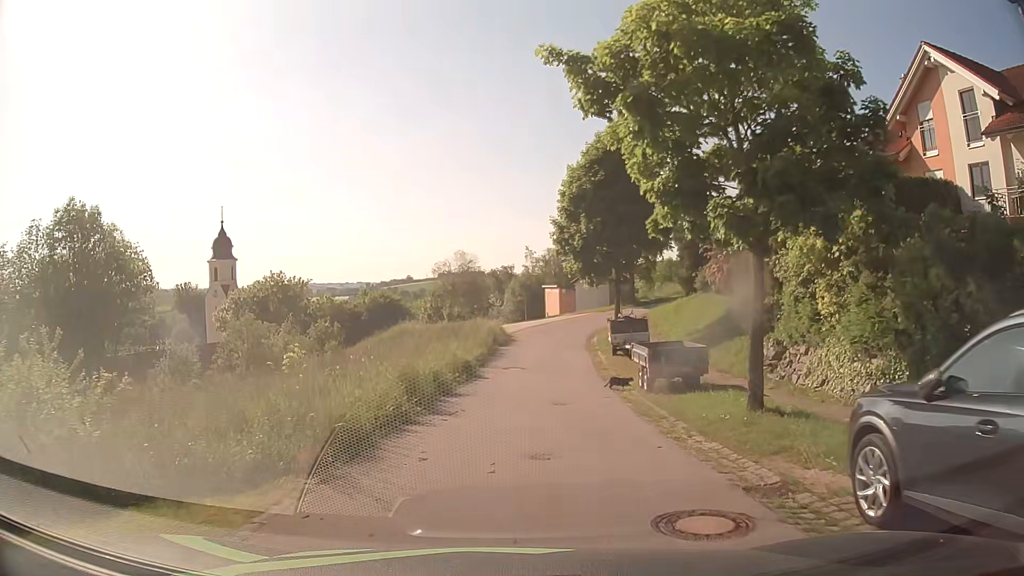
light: Day
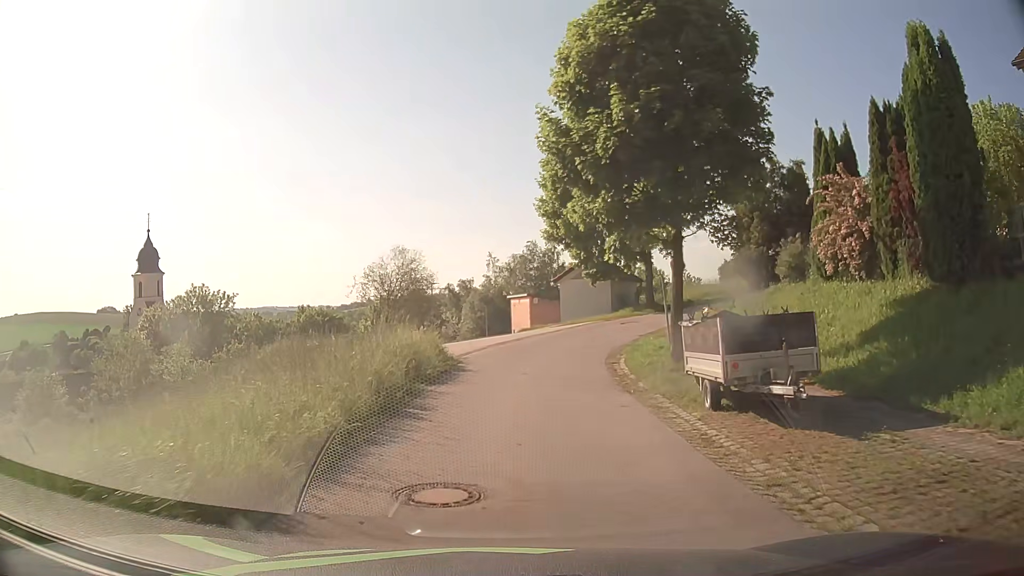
(+0.4, +16.5) m; +3°
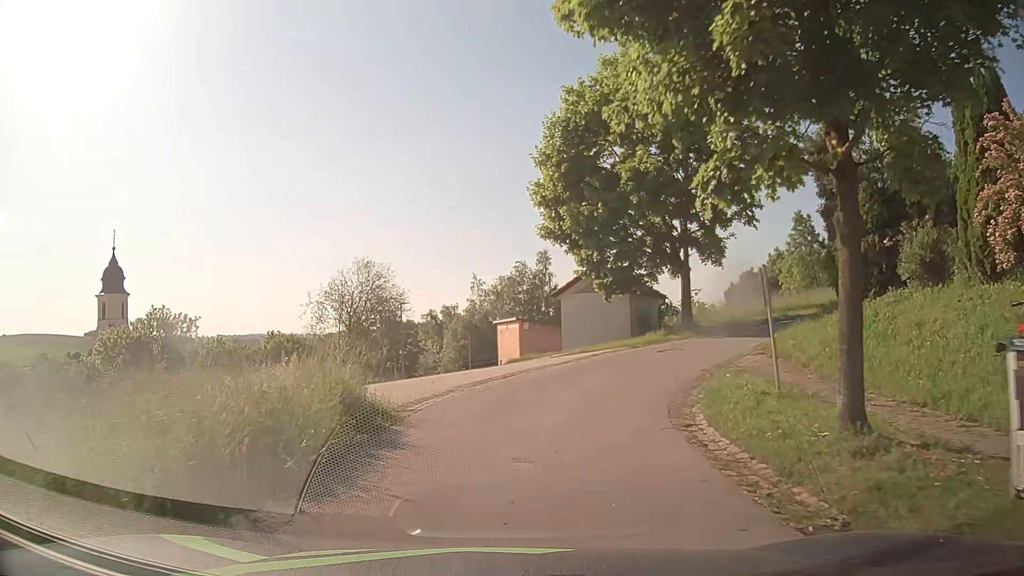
(+0.1, +8.5) m; +2°
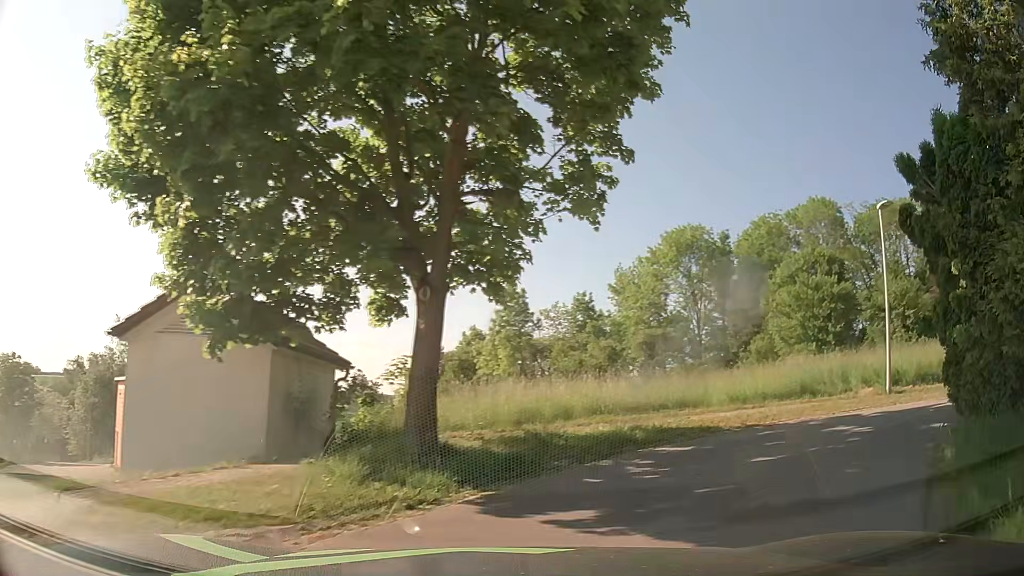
(+1.8, +14.4) m; +27°
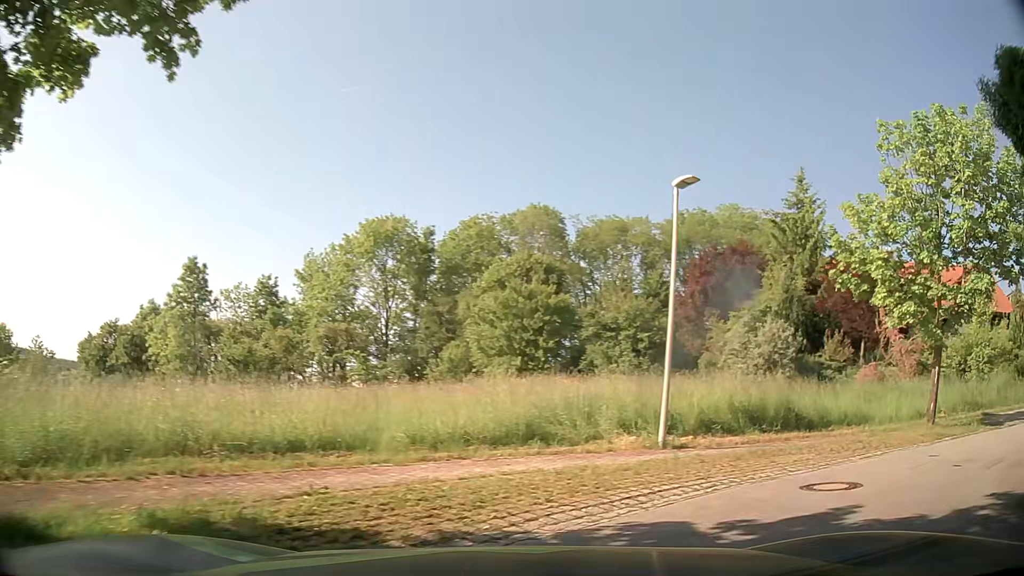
(+1.2, +6.1) m; +24°
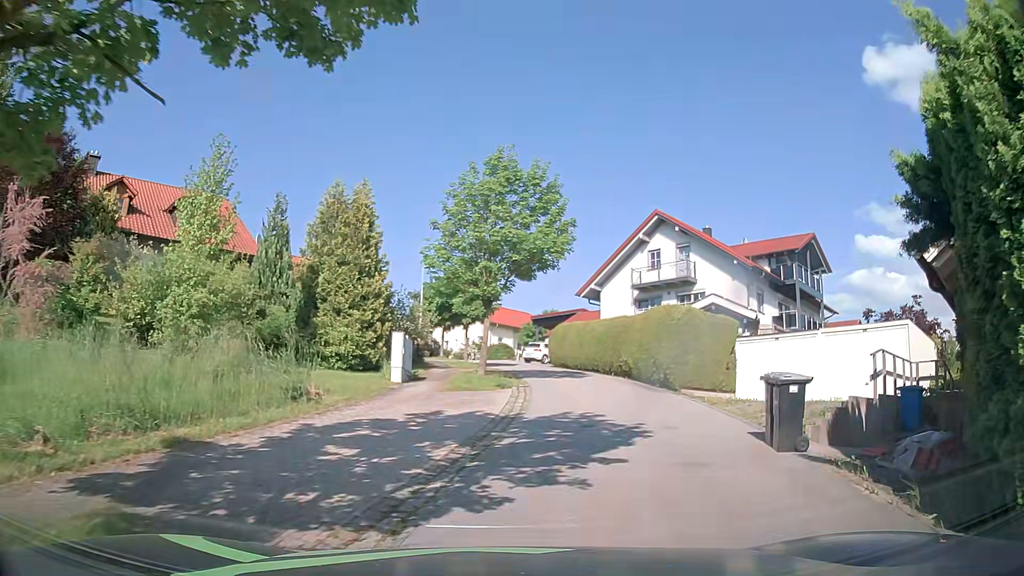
(+8.8, +10.8) m; +71°
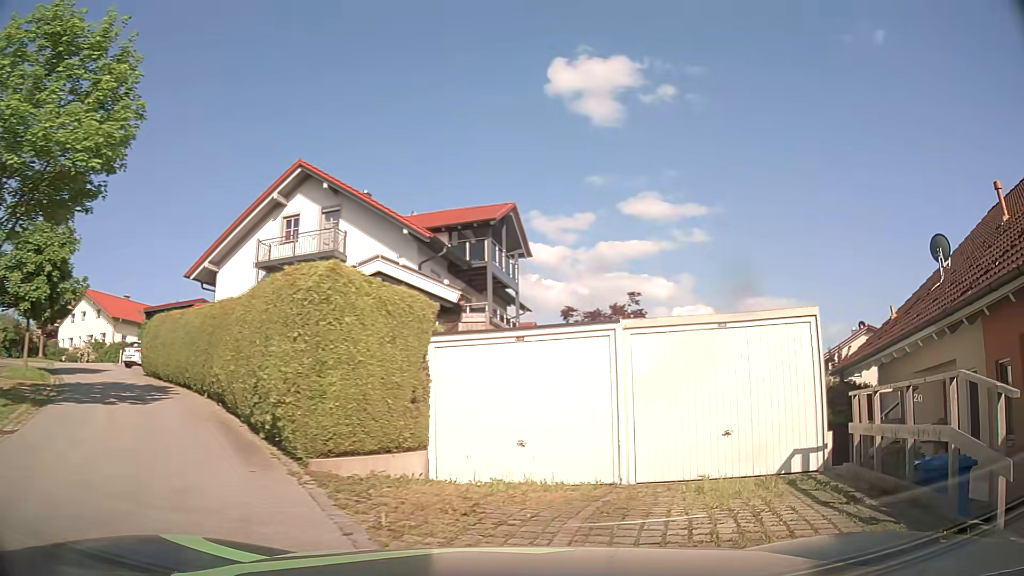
(+2.2, +11.0) m; +31°
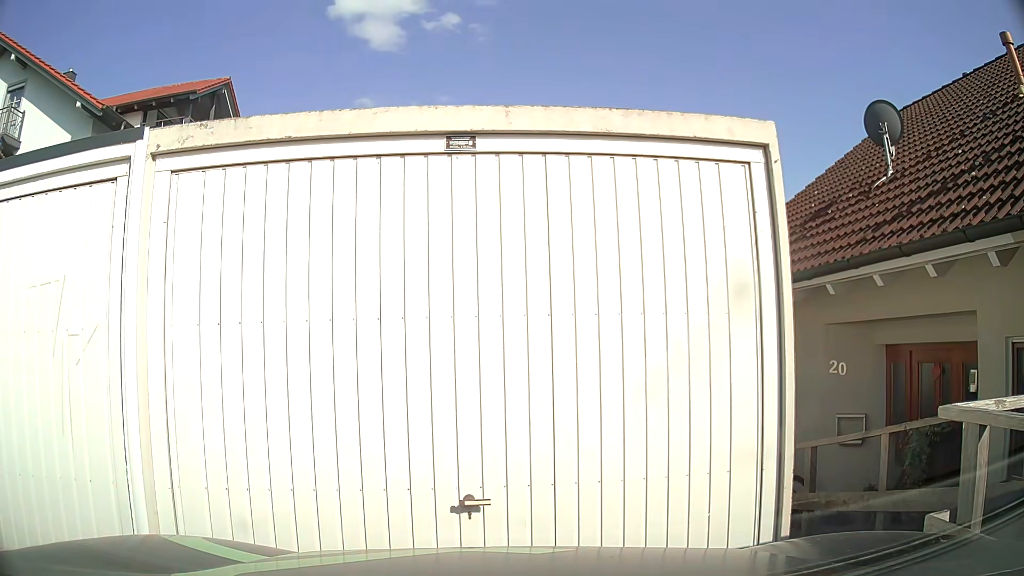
(+1.5, +6.4) m; +20°
